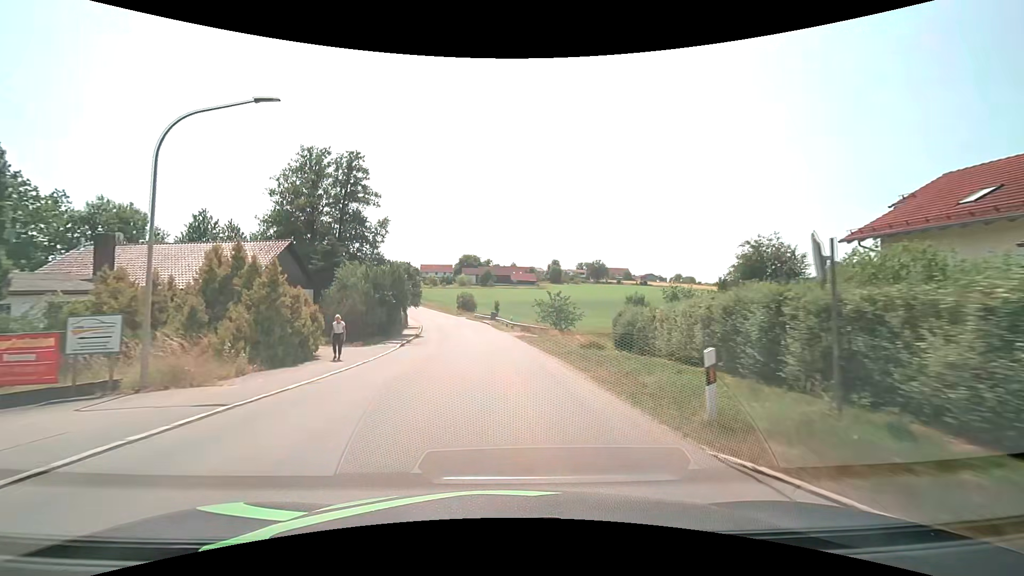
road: tertiary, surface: asphalt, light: Day
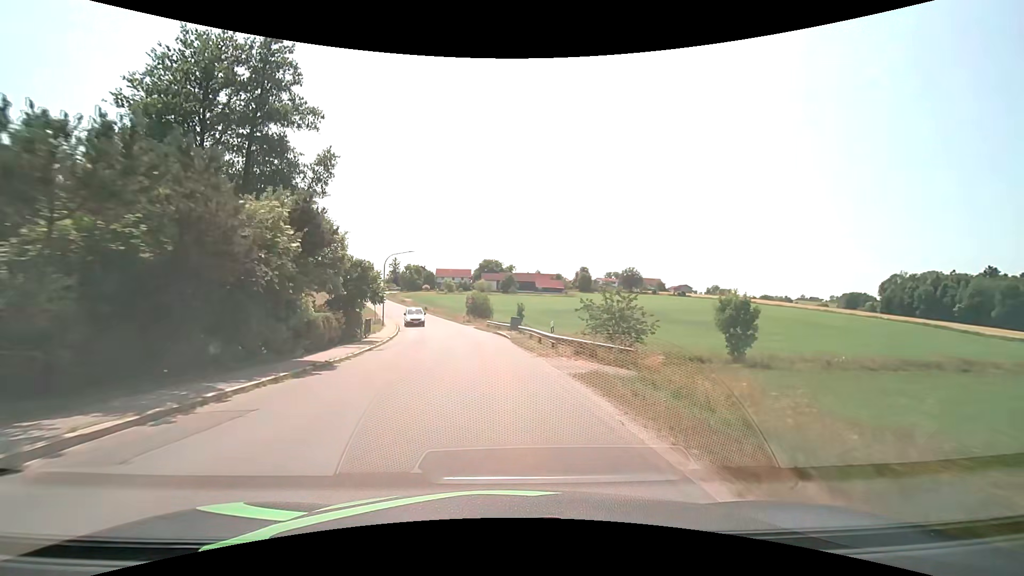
(-0.5, +22.7) m; -3°
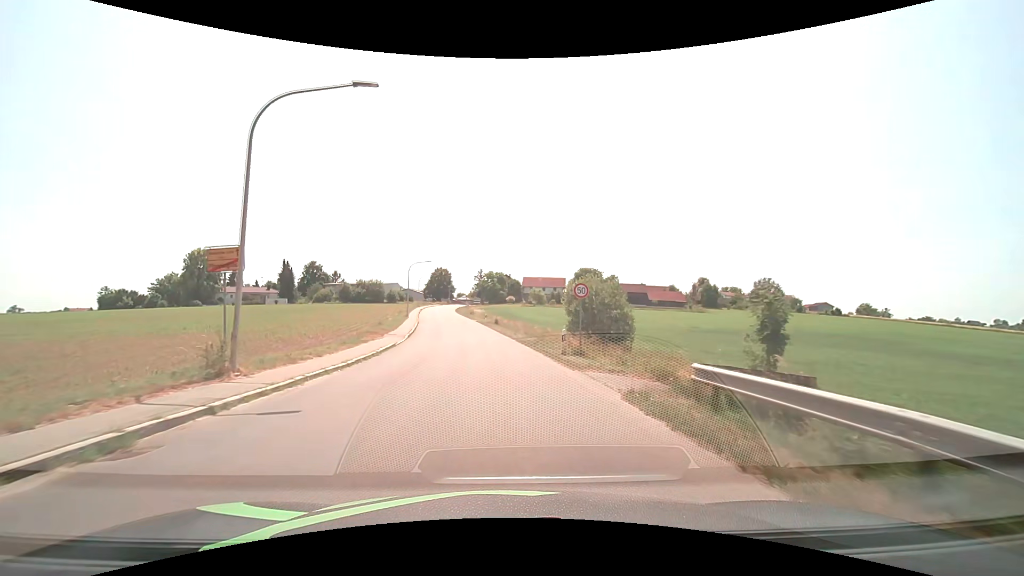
(-3.1, +37.4) m; -10°
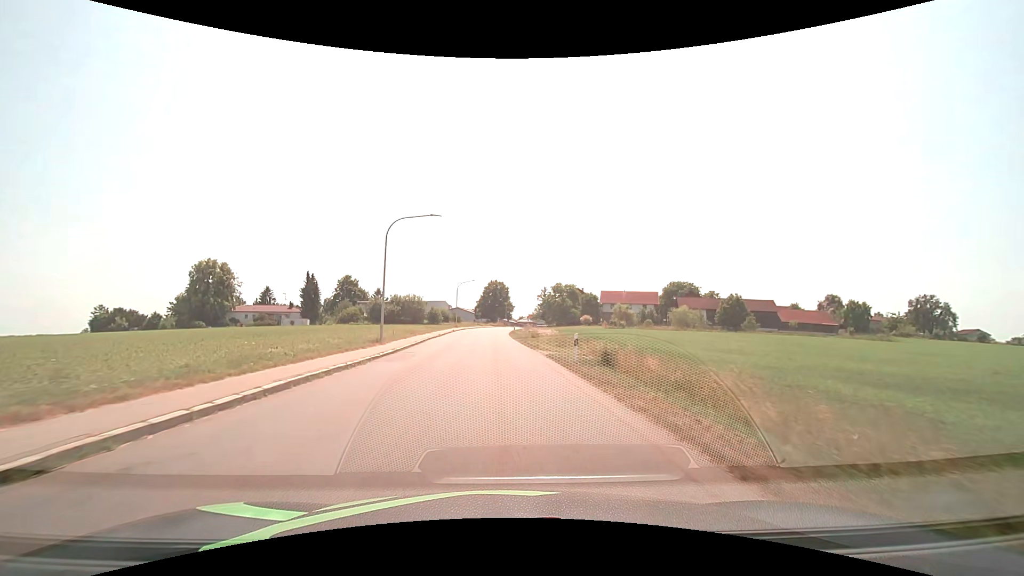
(-2.7, +37.2) m; -8°
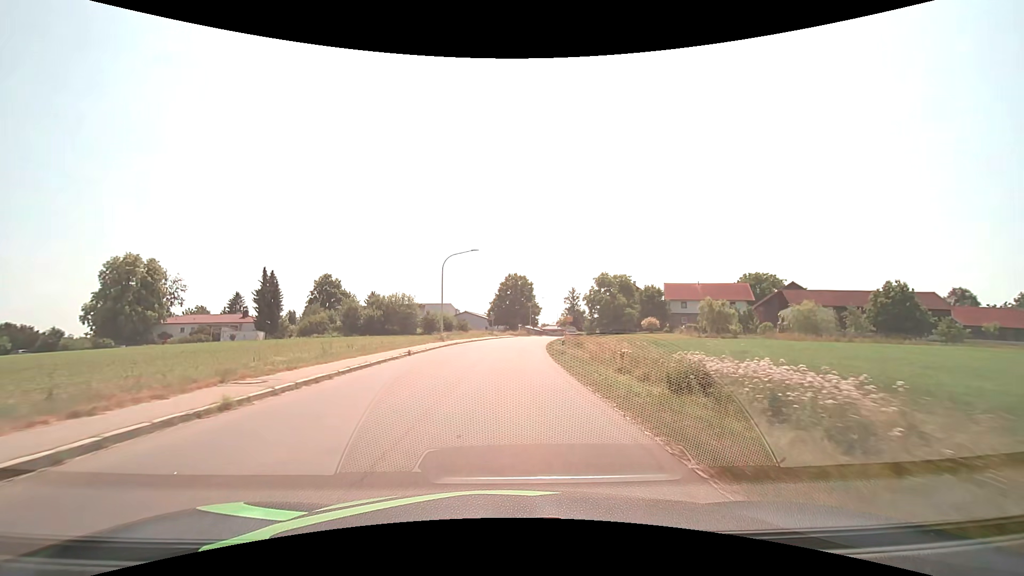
(-1.1, +36.7) m; -2°
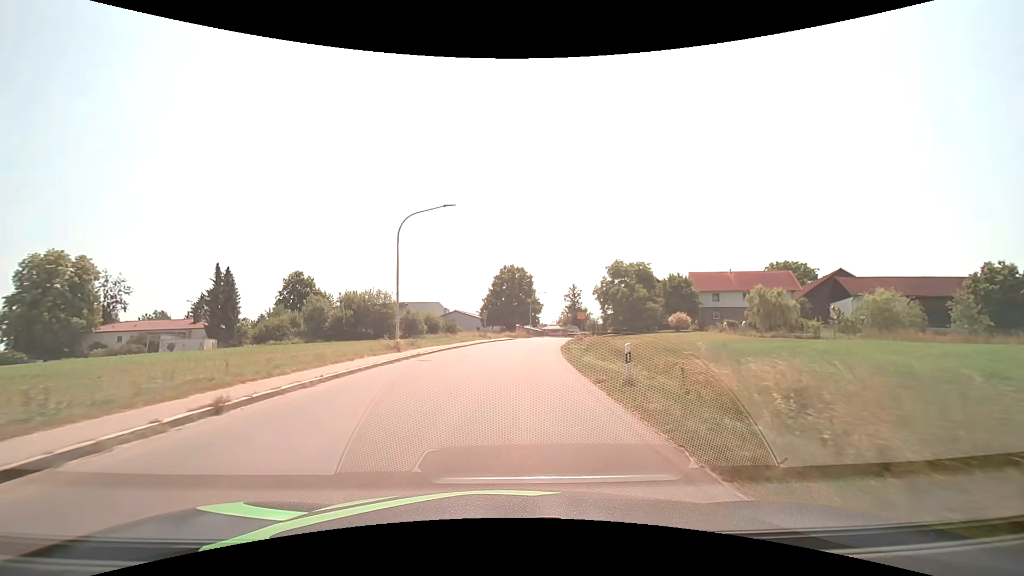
(0.0, +14.9) m; 0°
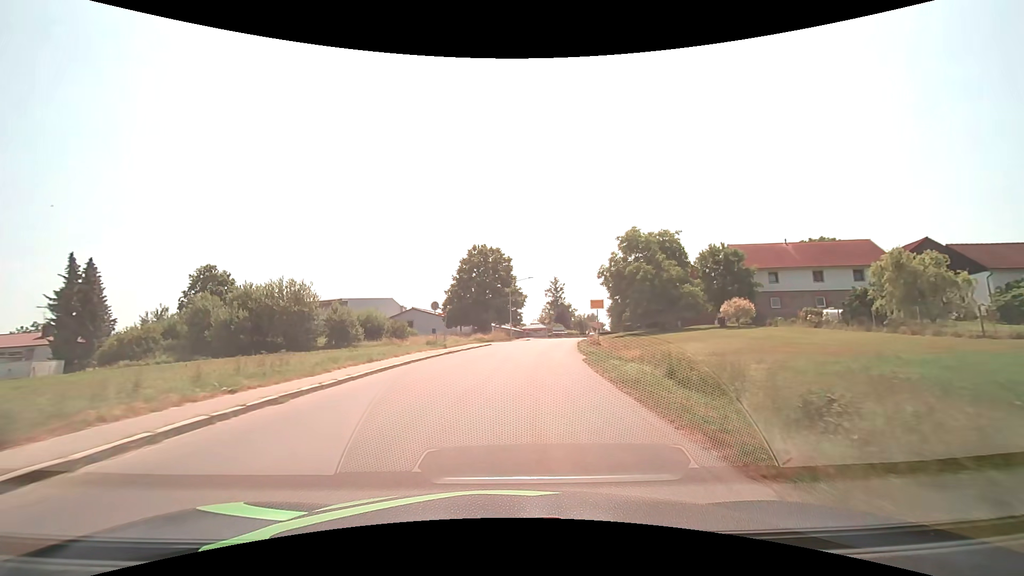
(+0.4, +22.5) m; +3°
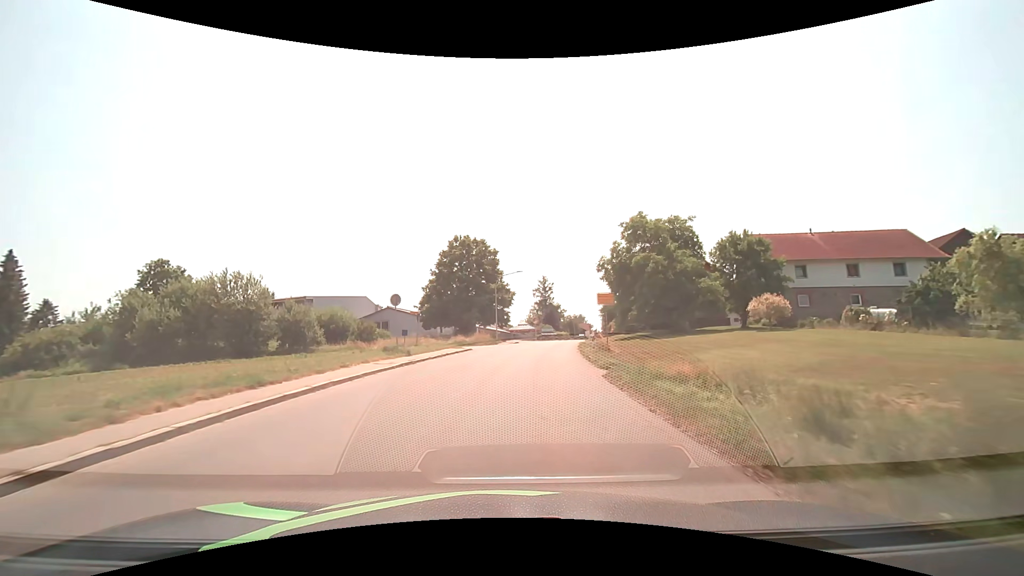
(+0.1, +7.6) m; +1°
(0, +10) (+1, +20) (+2, +30) (+3, +40) (+5, +50) (+7, +60) (+9, +69) (+11, +79) (+13, +89) (+16, +99) m
